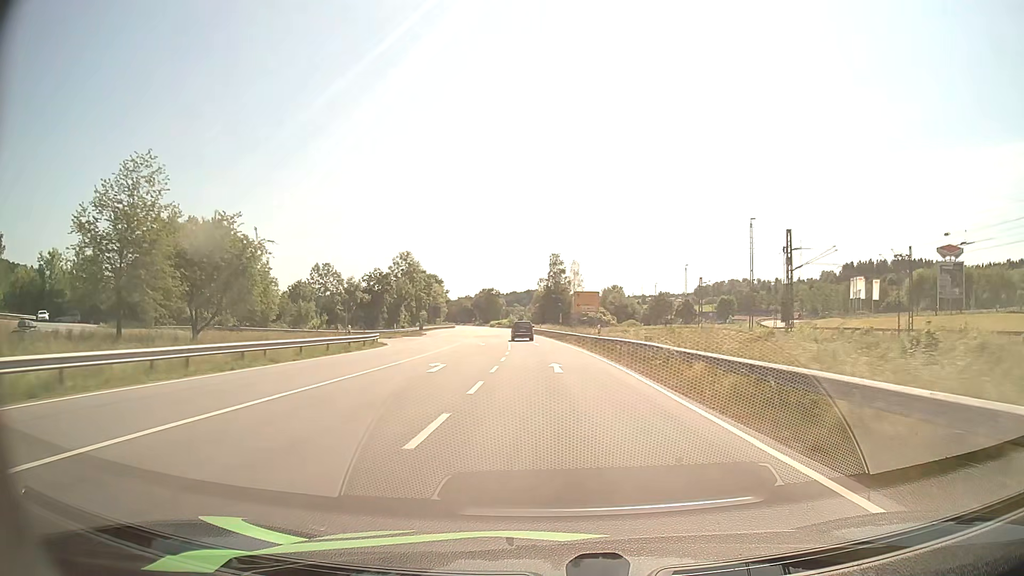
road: primary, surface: asphalt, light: Day
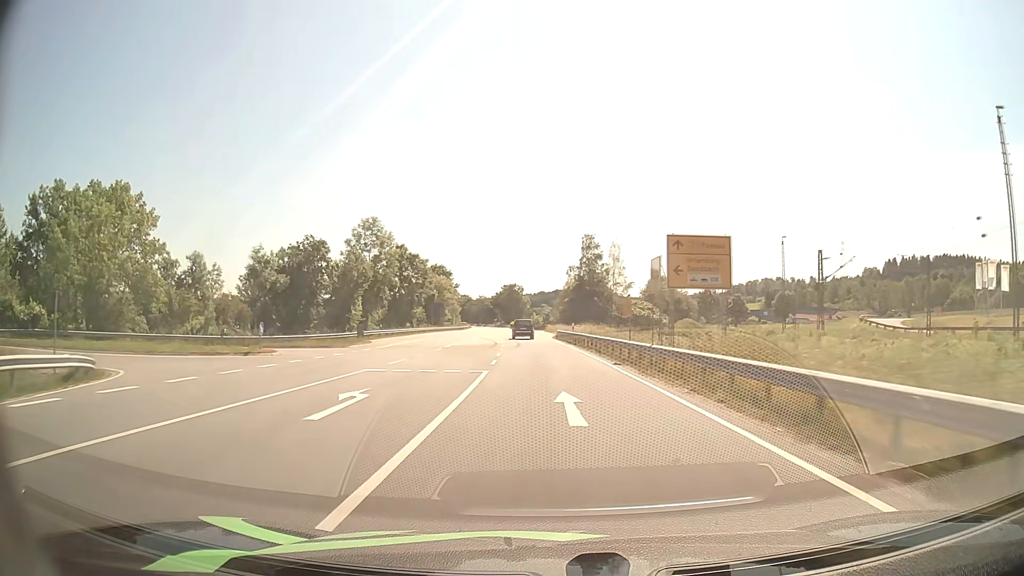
(-0.6, +37.4) m; -2°
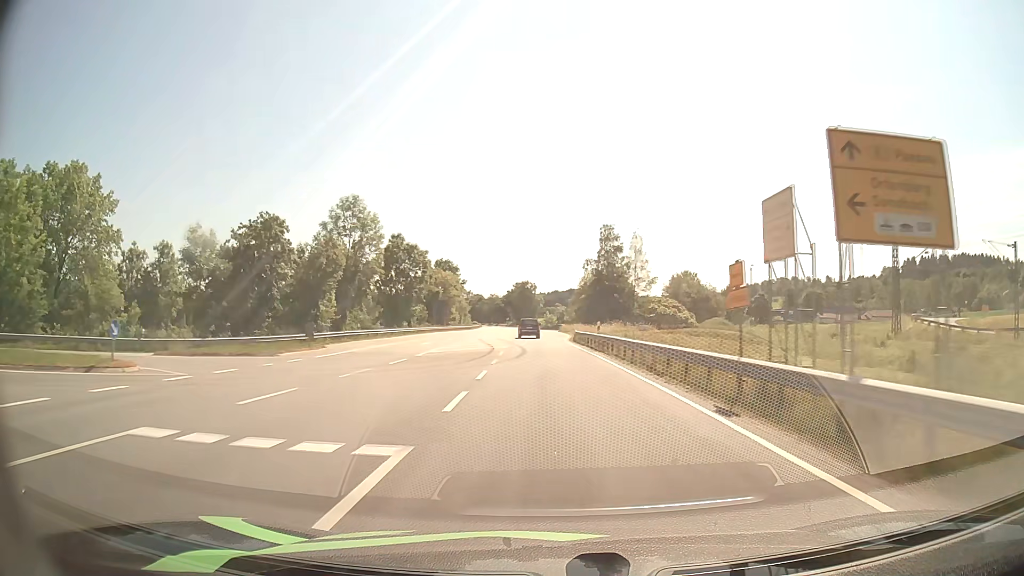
(-0.1, +12.8) m; -1°
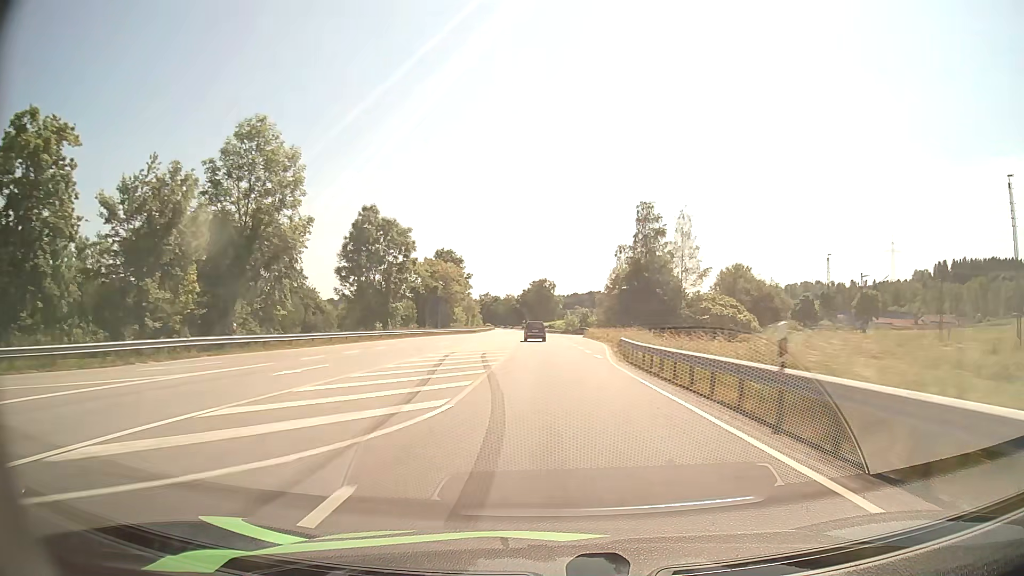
(-0.4, +26.2) m; -2°
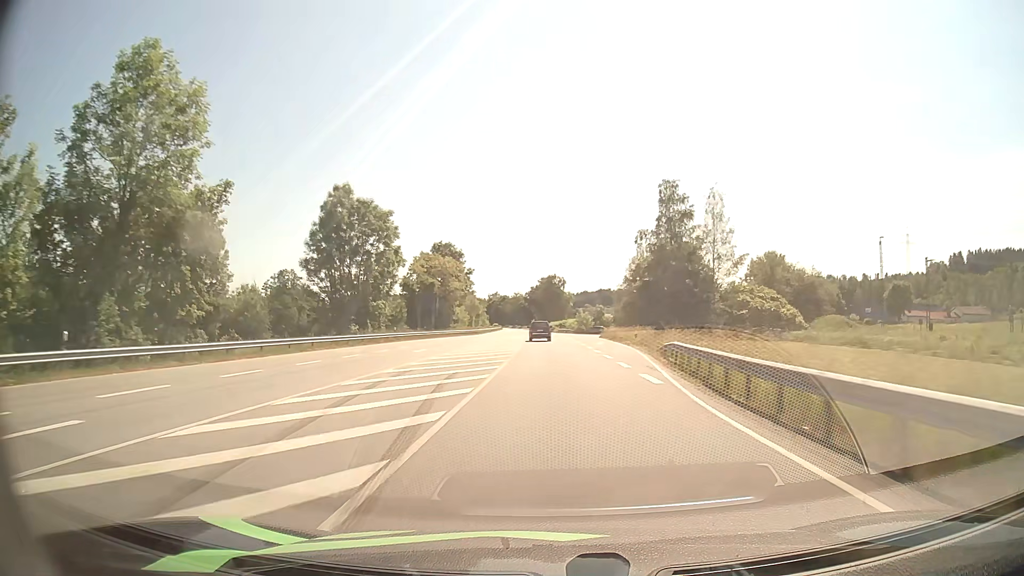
(-0.1, +13.3) m; -1°
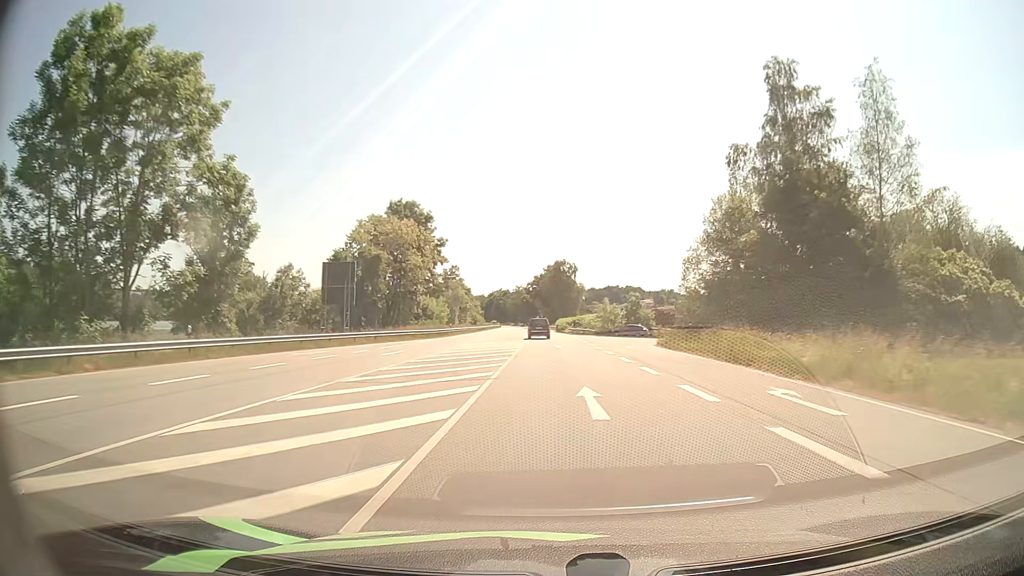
(-0.5, +40.0) m; -1°
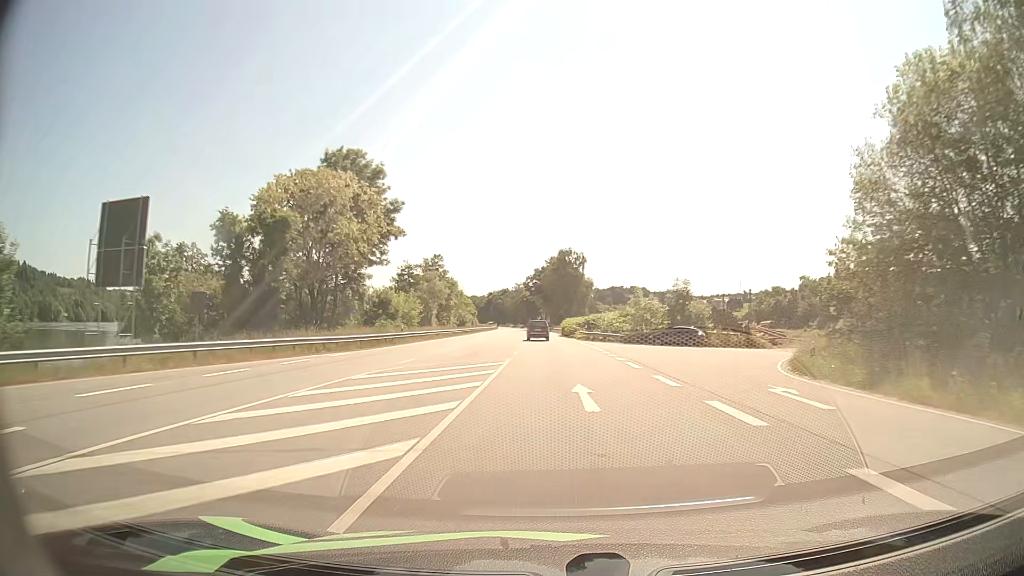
(0.0, +26.6) m; 0°
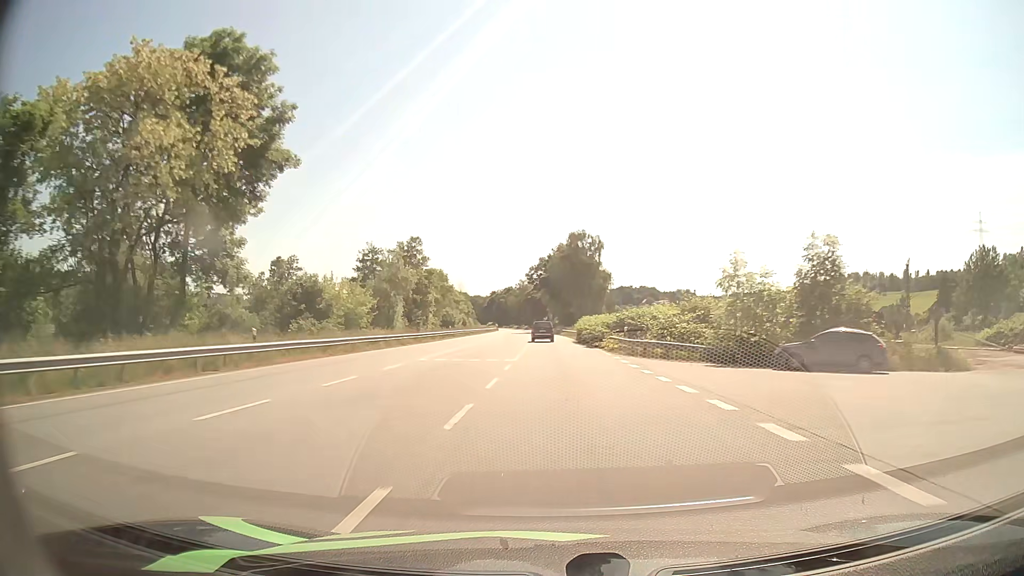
(-0.1, +26.8) m; -1°
(0, +10) (0, +20) (0, +30) (0, +40) (0, +50) (-1, +60) (-1, +70) (-1, +80) (-1, +90) (-2, +100) m
